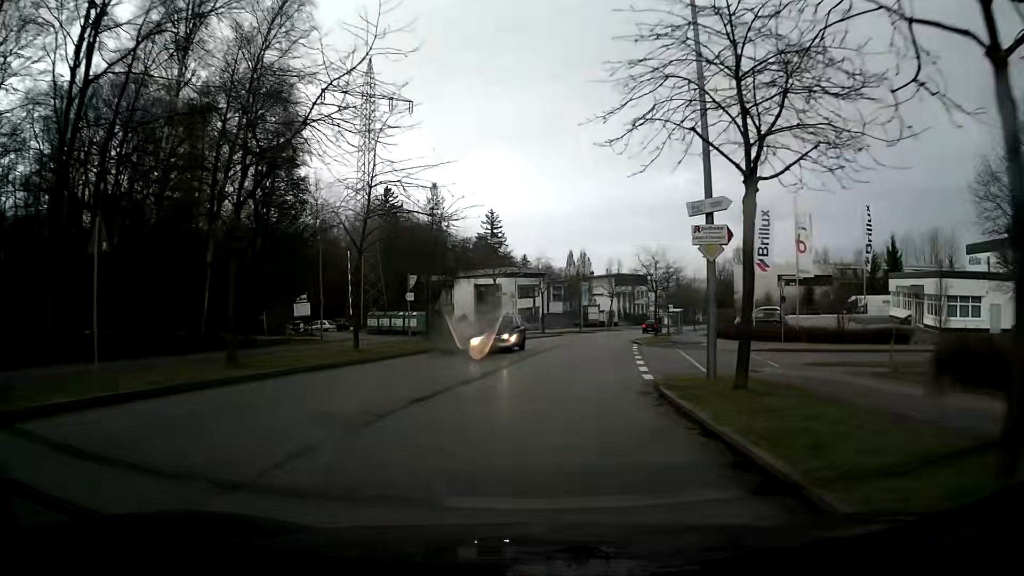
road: residential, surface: asphalt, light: Day
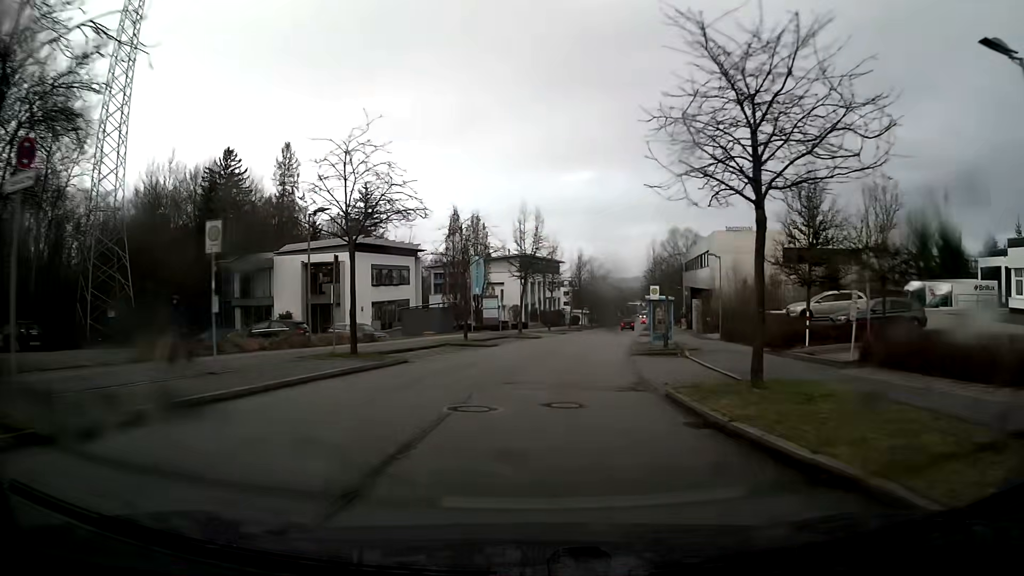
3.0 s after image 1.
(+2.6, +36.0) m; +9°
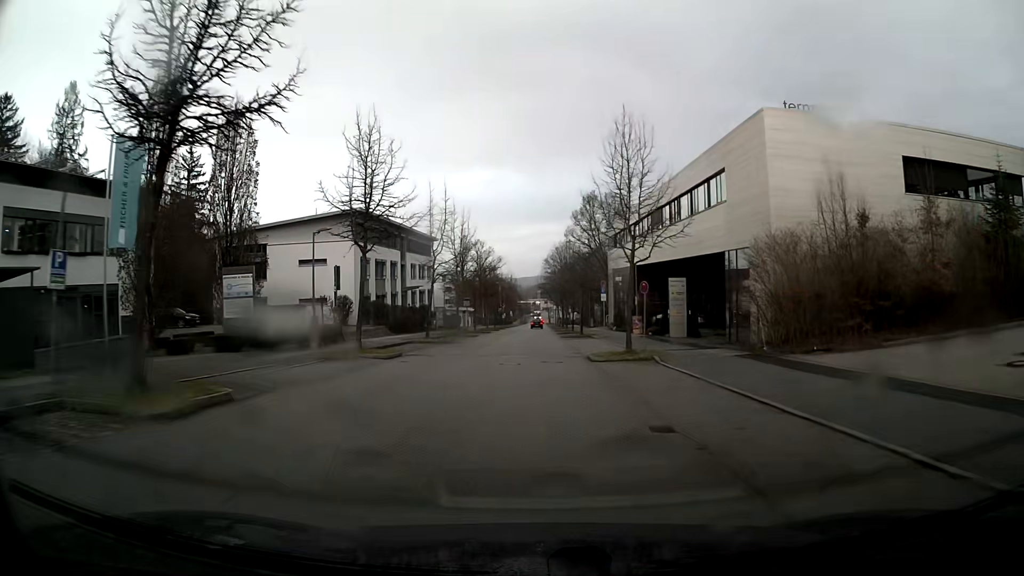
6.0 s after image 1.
(+3.4, +36.9) m; +9°
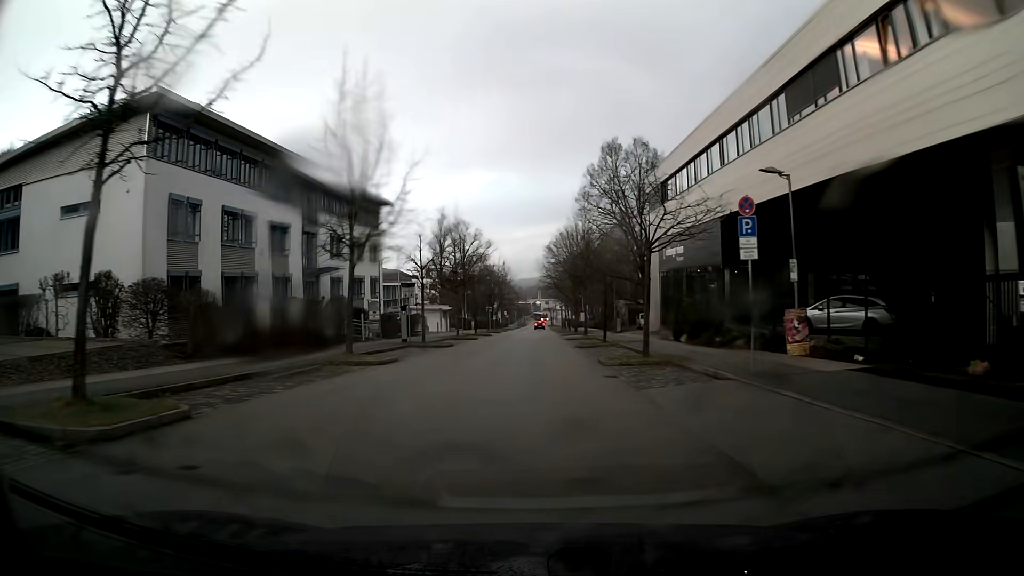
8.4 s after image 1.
(0.0, +30.2) m; 0°
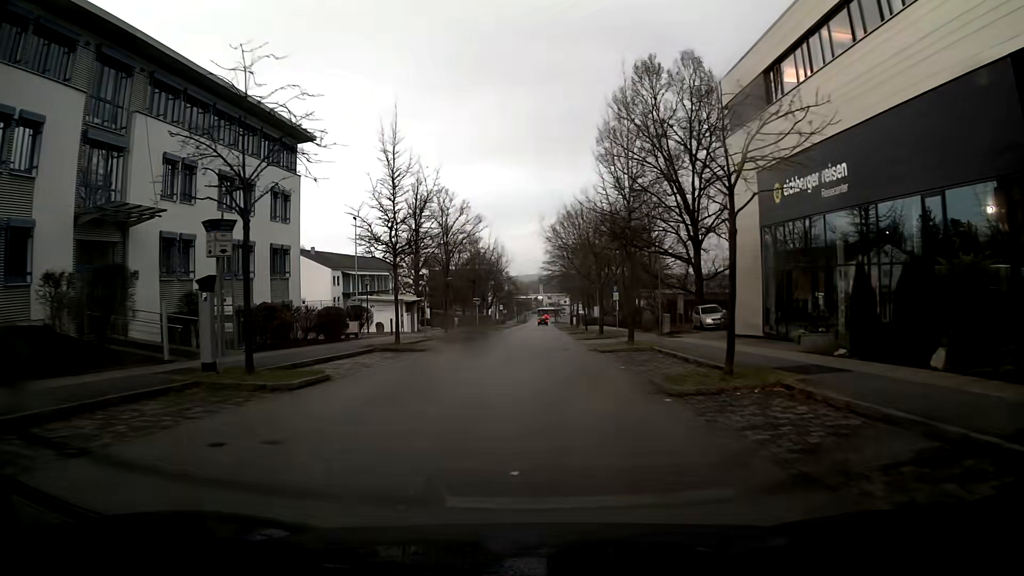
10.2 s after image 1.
(0.0, +22.5) m; 0°
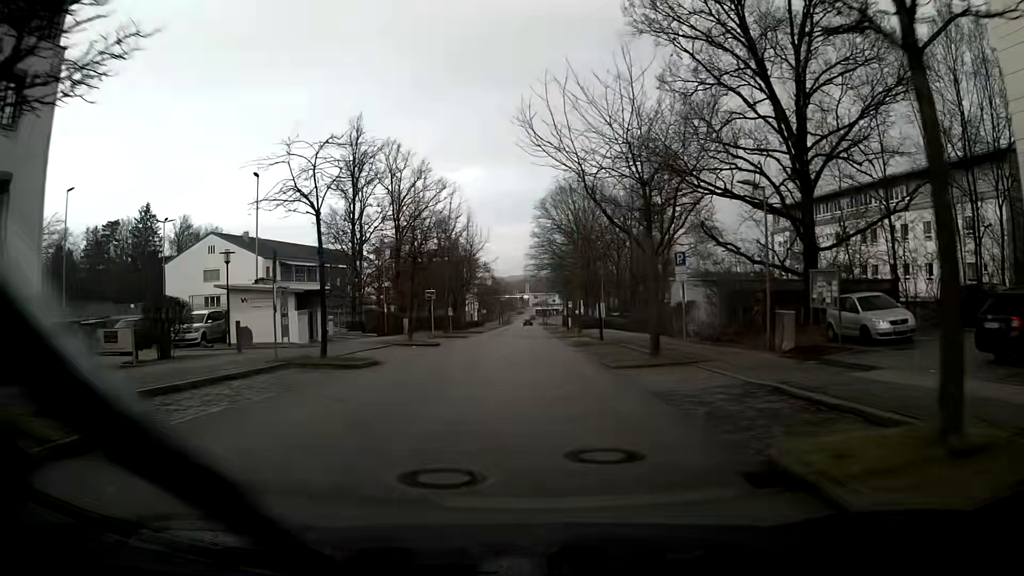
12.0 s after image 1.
(0.0, +22.1) m; 0°
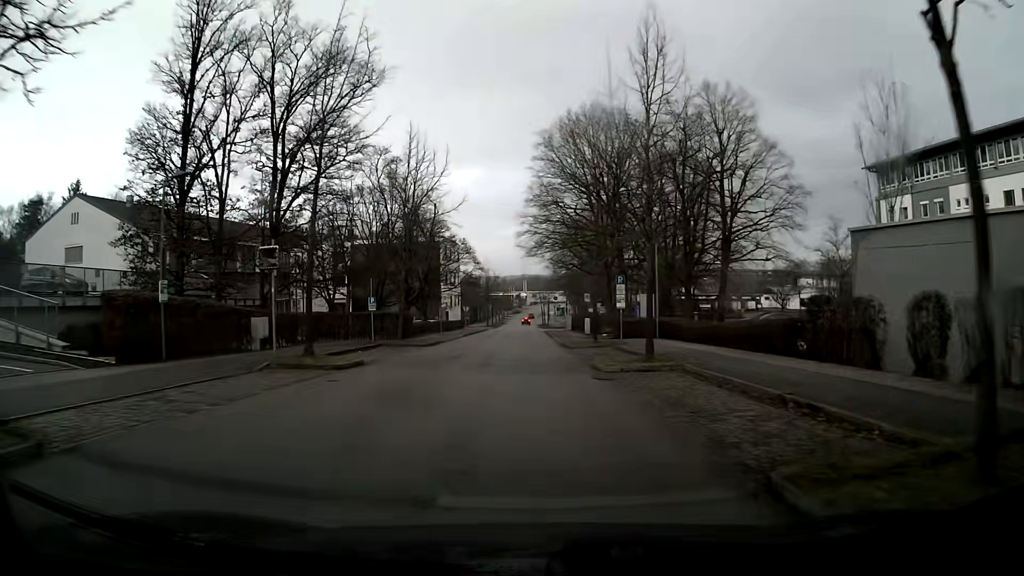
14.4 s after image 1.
(+0.3, +28.9) m; +1°
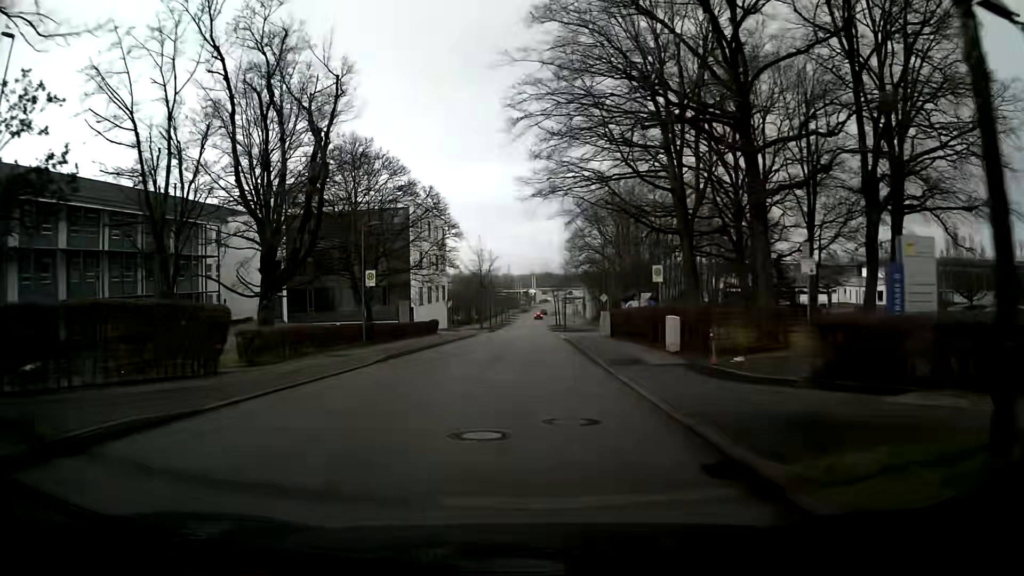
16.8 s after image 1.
(-0.1, +28.5) m; -1°
